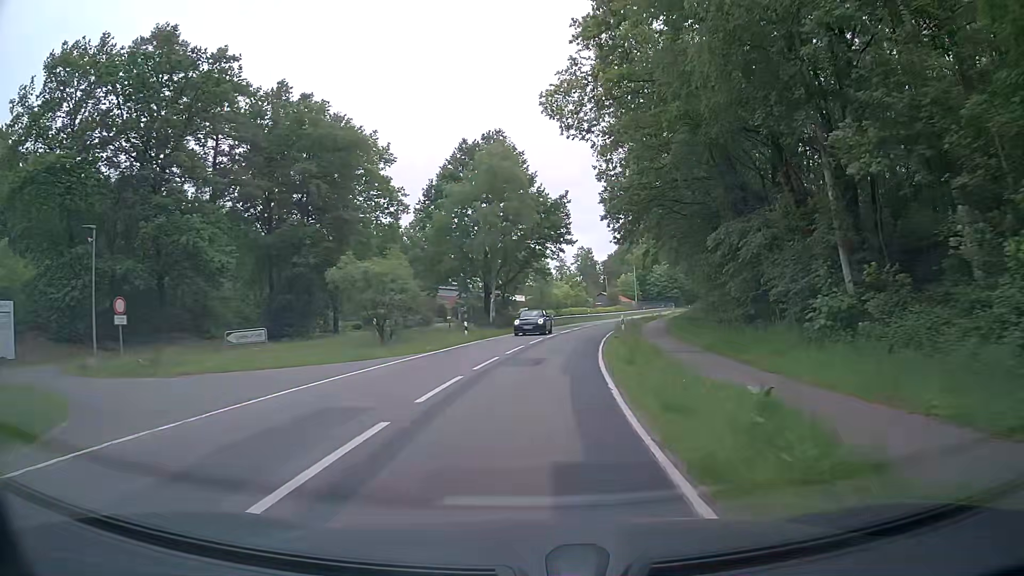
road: tertiary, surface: asphalt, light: Day
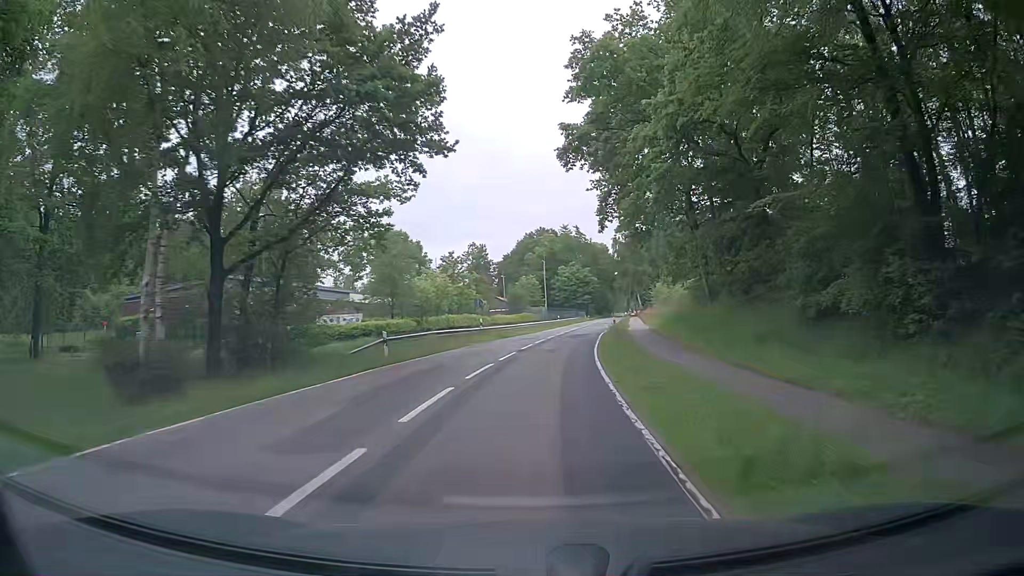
(+2.5, +37.4) m; +8°
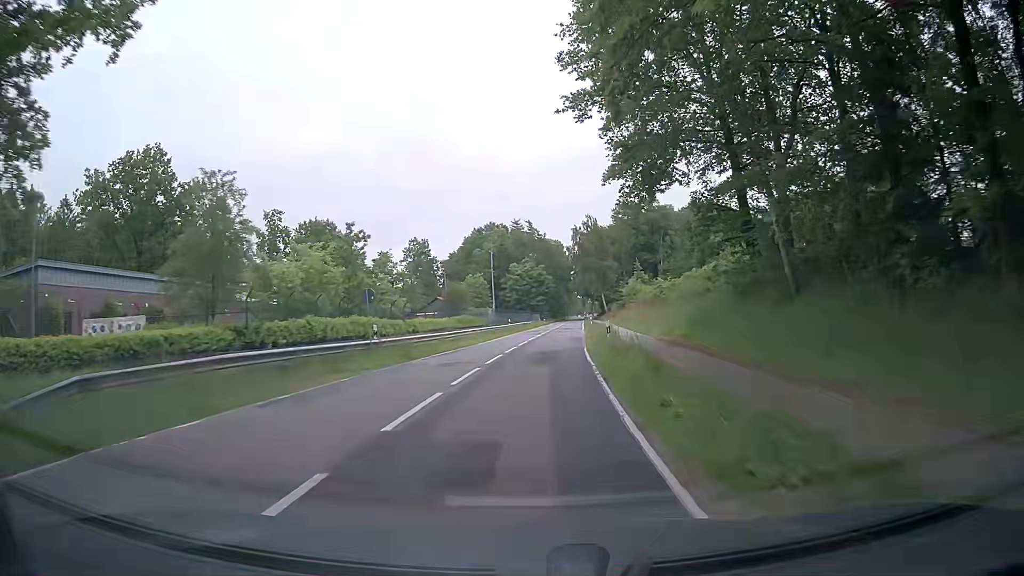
(+0.8, +19.3) m; +5°
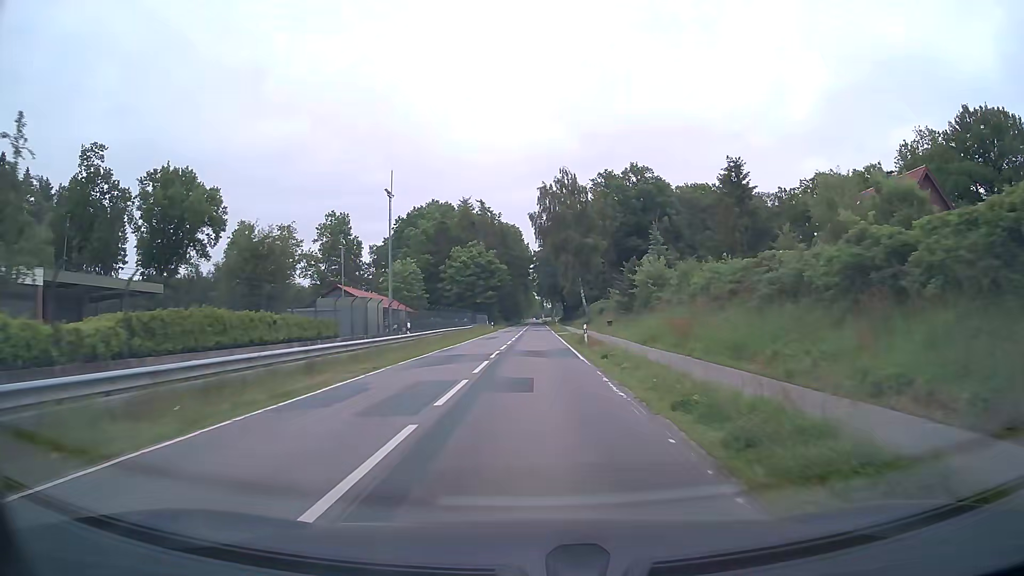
(+1.4, +39.5) m; +4°
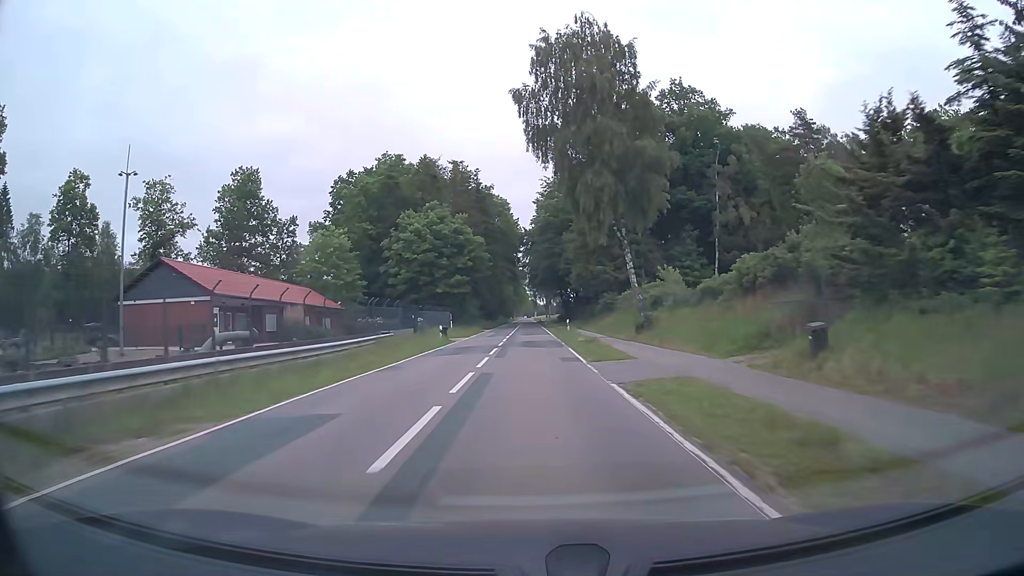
(+0.2, +41.1) m; +1°
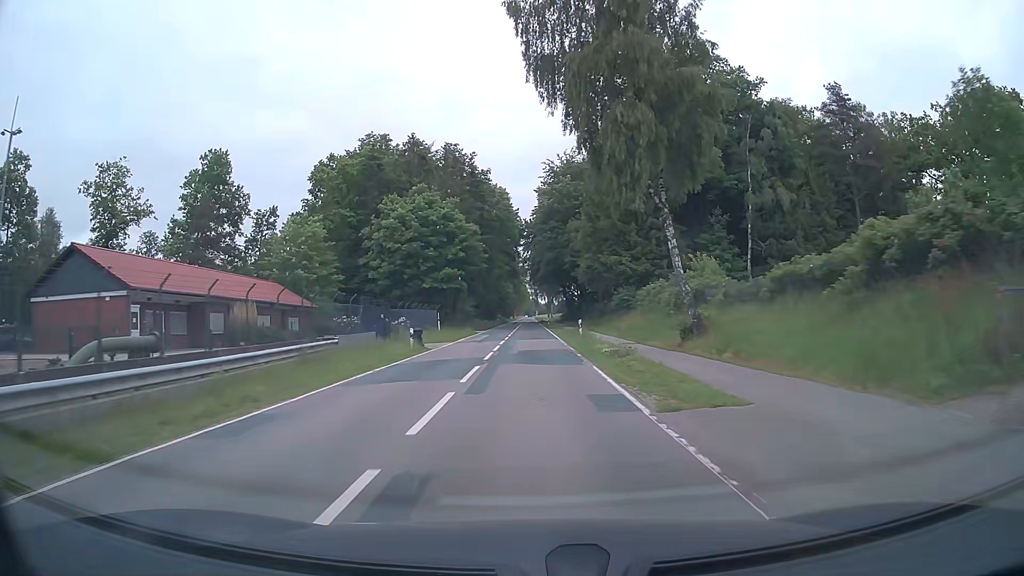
(0.0, +10.3) m; 0°
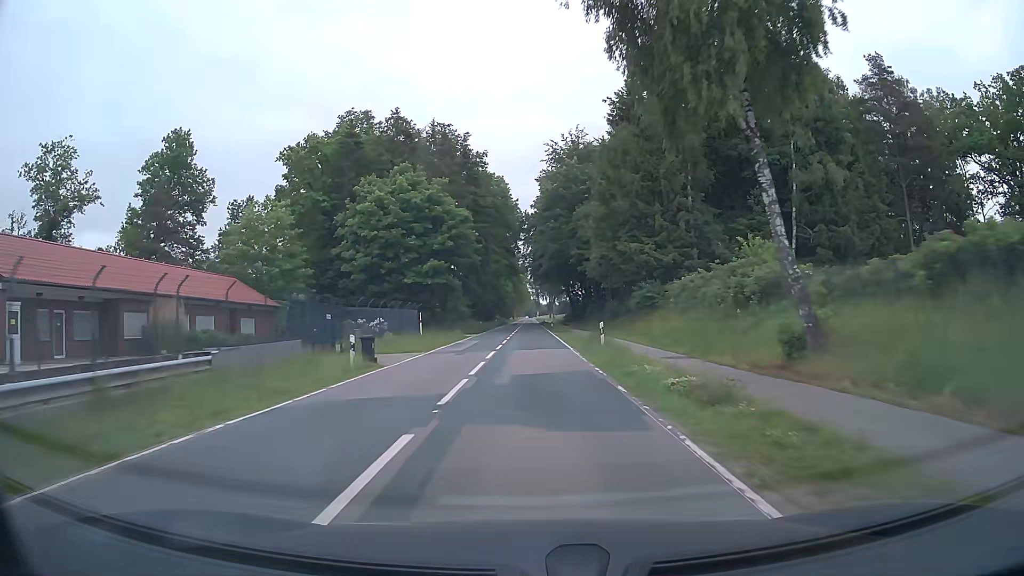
(0.0, +10.3) m; 0°
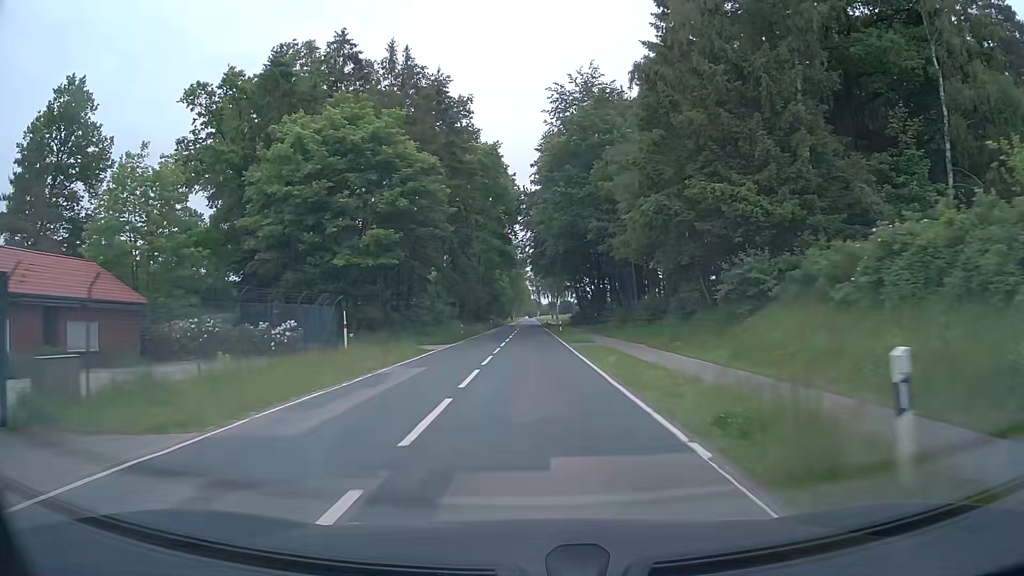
(0.0, +20.6) m; 0°
(0, +10) (0, +20) (0, +30) (0, +40) (0, +50) (0, +60) (0, +70) (-1, +80) (-1, +90) (-1, +100) m
